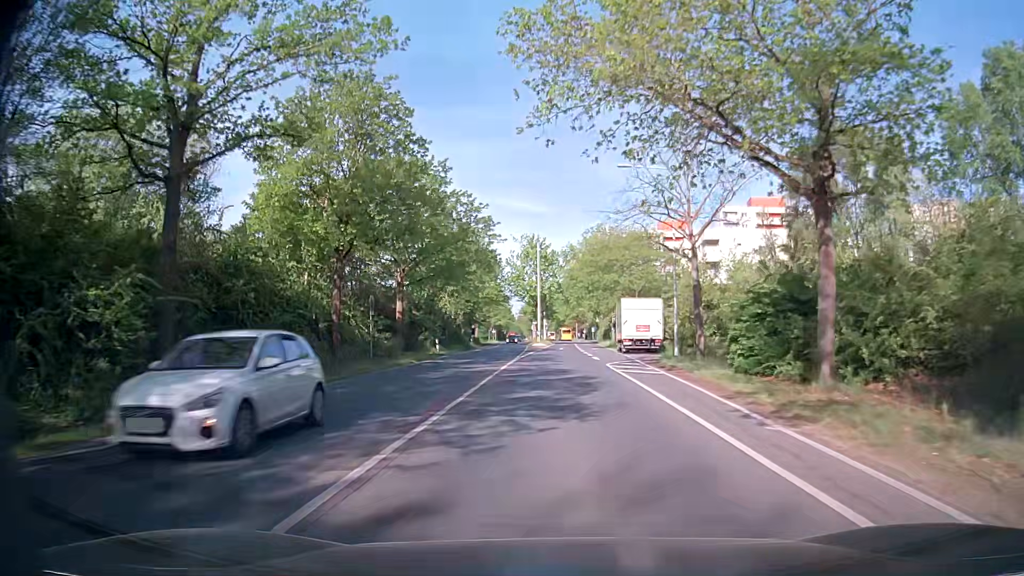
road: secondary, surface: asphalt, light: Day
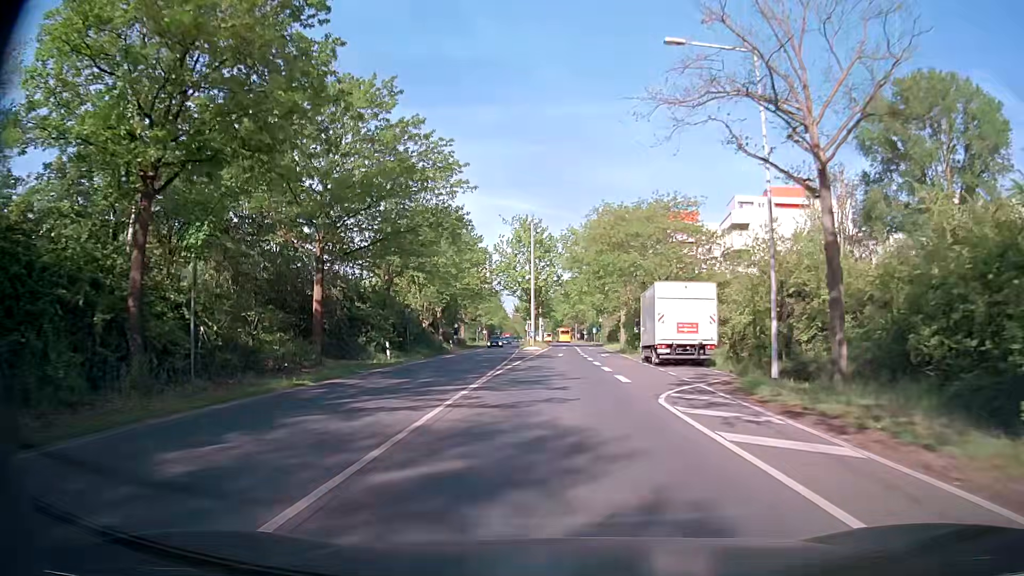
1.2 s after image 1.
(+0.1, +15.2) m; 0°
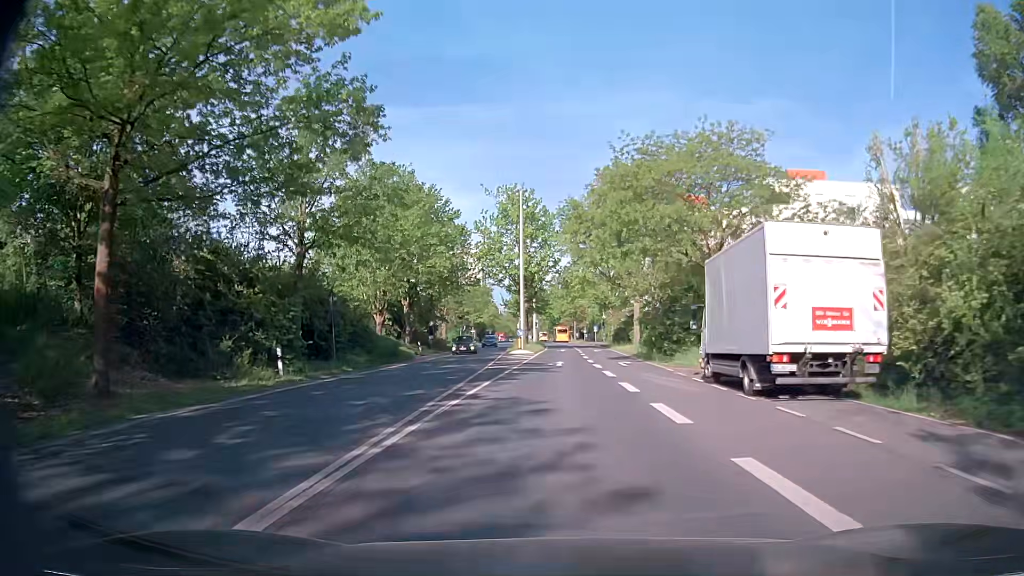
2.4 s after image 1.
(+0.1, +15.2) m; +1°
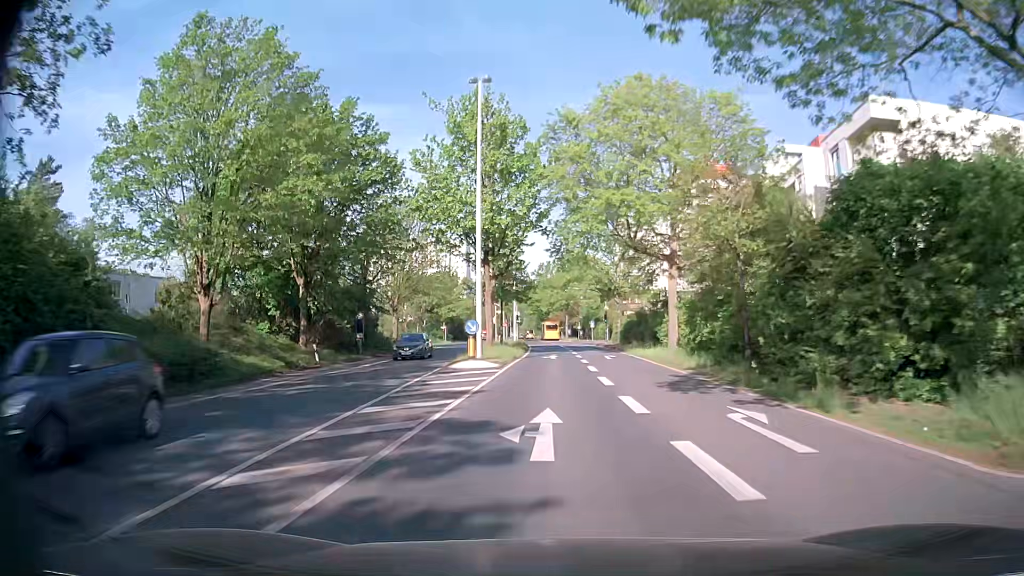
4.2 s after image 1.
(0.0, +22.9) m; +1°
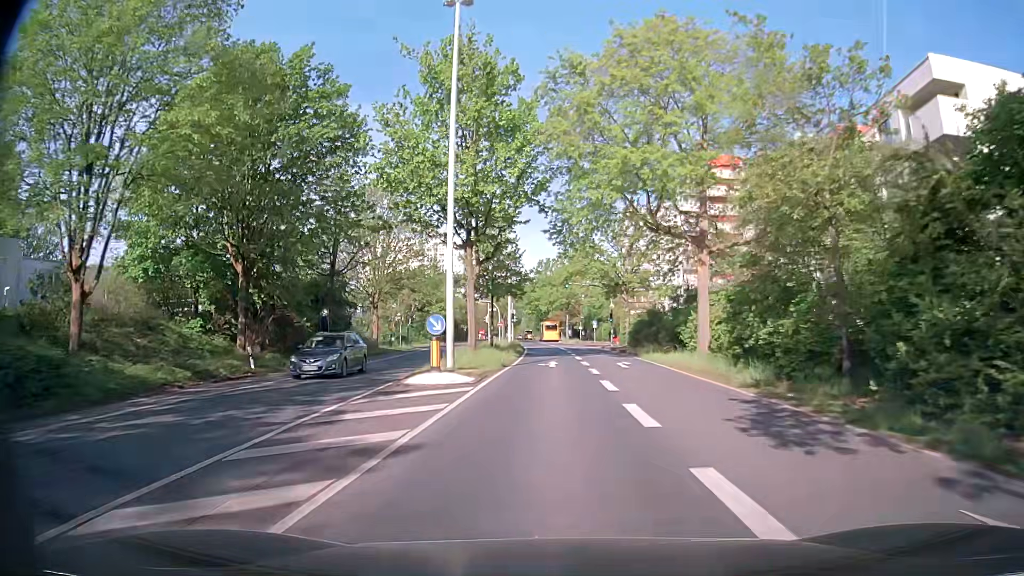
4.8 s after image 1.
(0.0, +7.7) m; 0°
